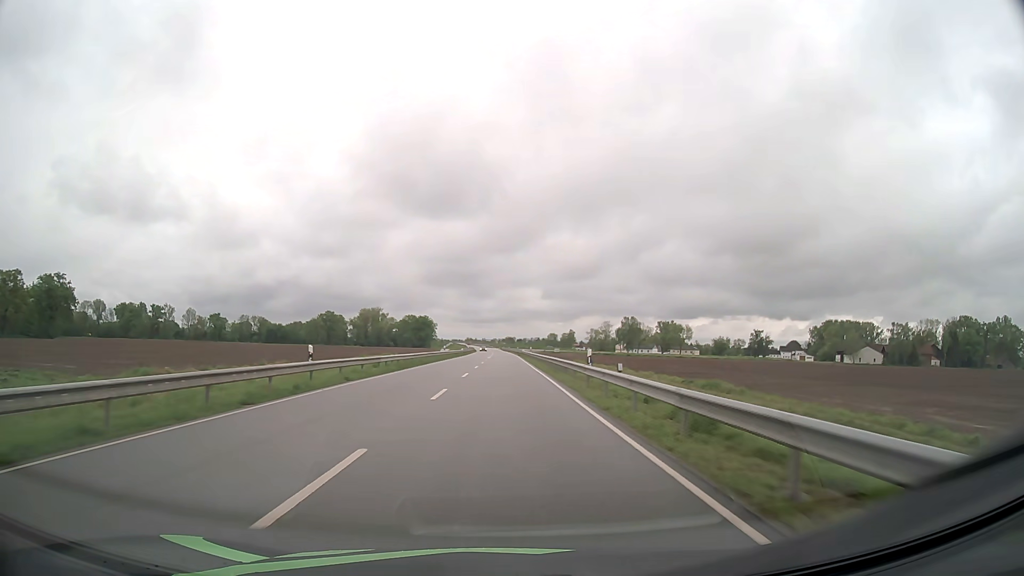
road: secondary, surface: asphalt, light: Day
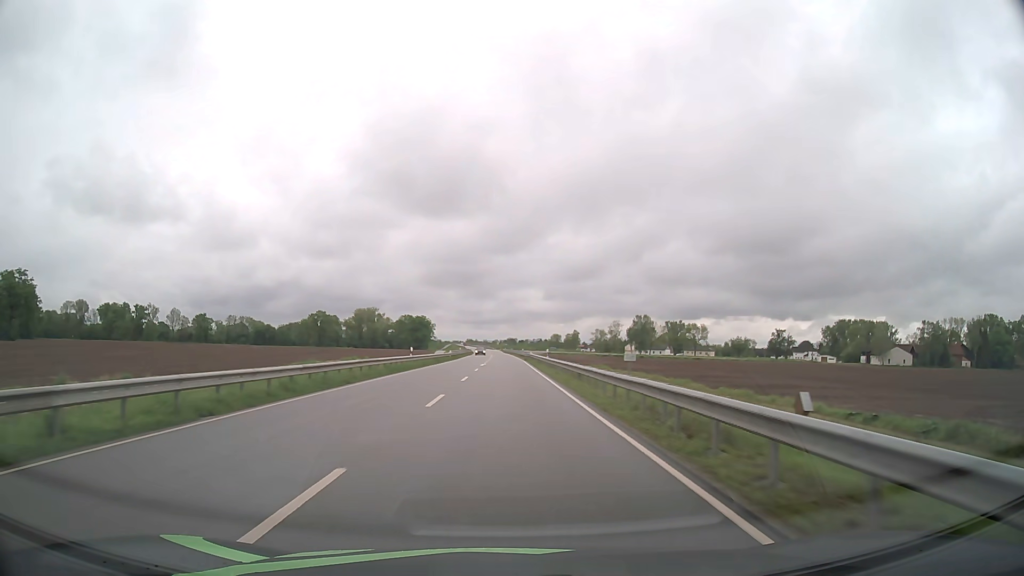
(0.0, +25.8) m; 0°
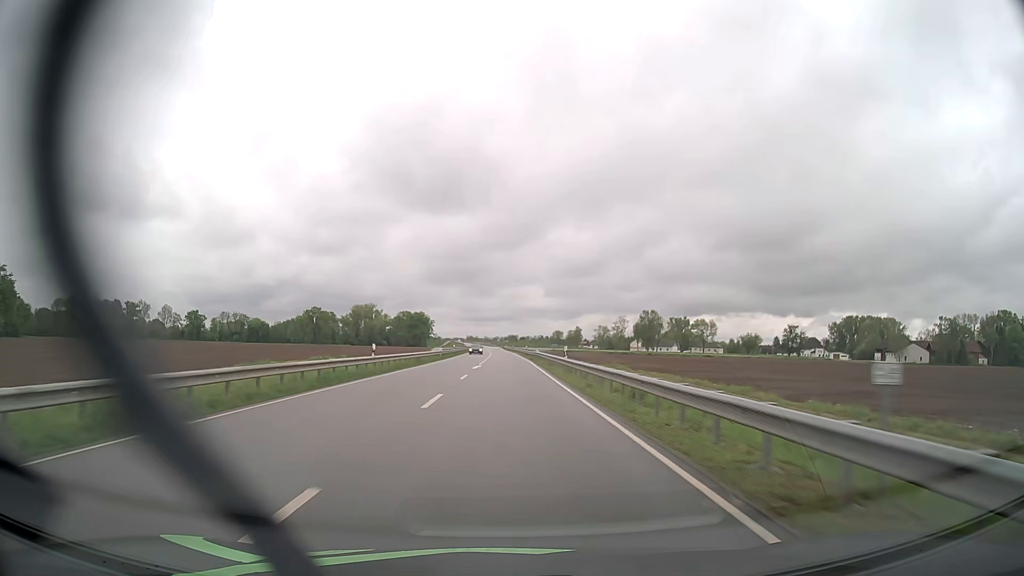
(0.0, +13.2) m; 0°
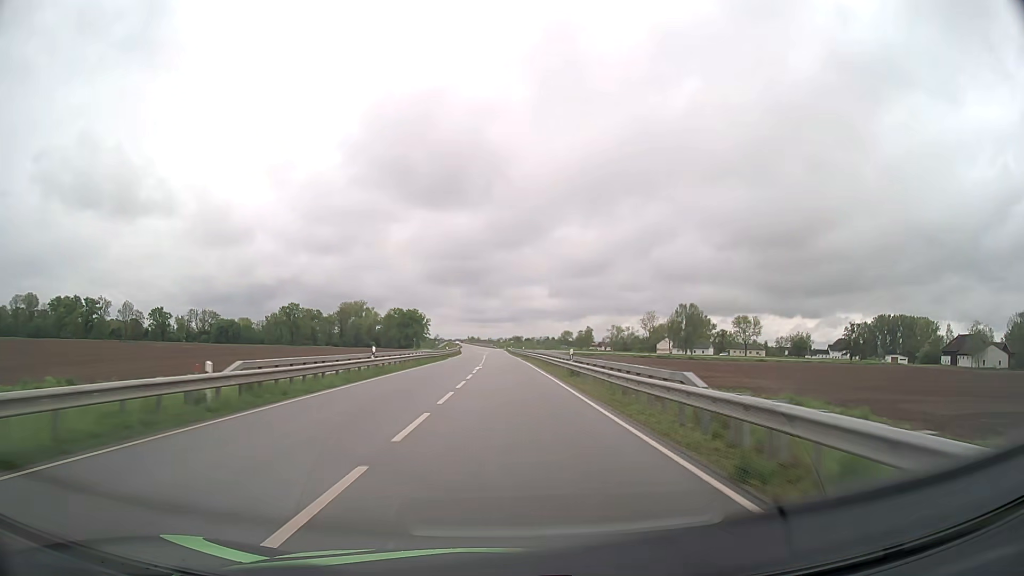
(-0.2, +53.4) m; 0°
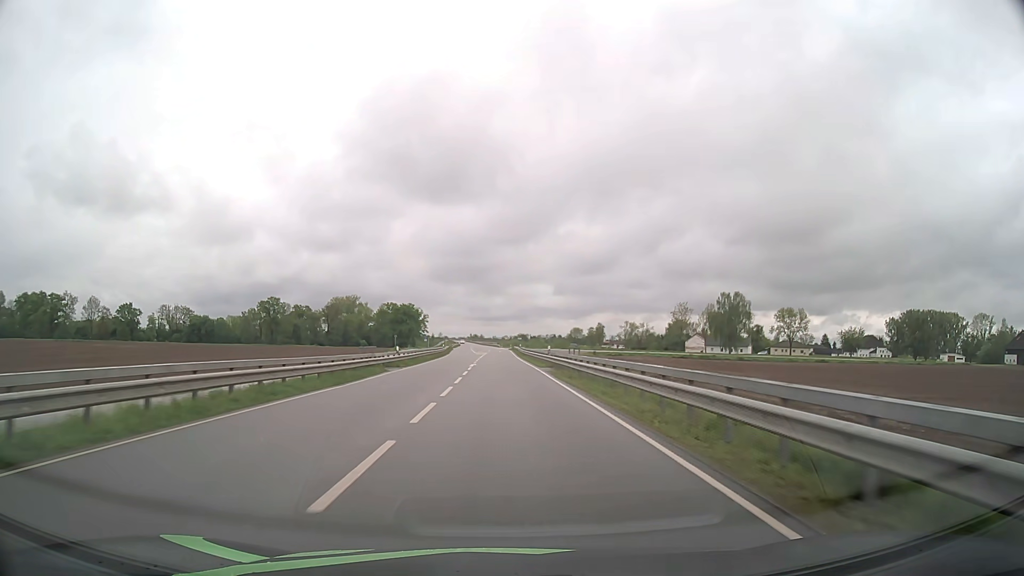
(-0.1, +40.4) m; 0°
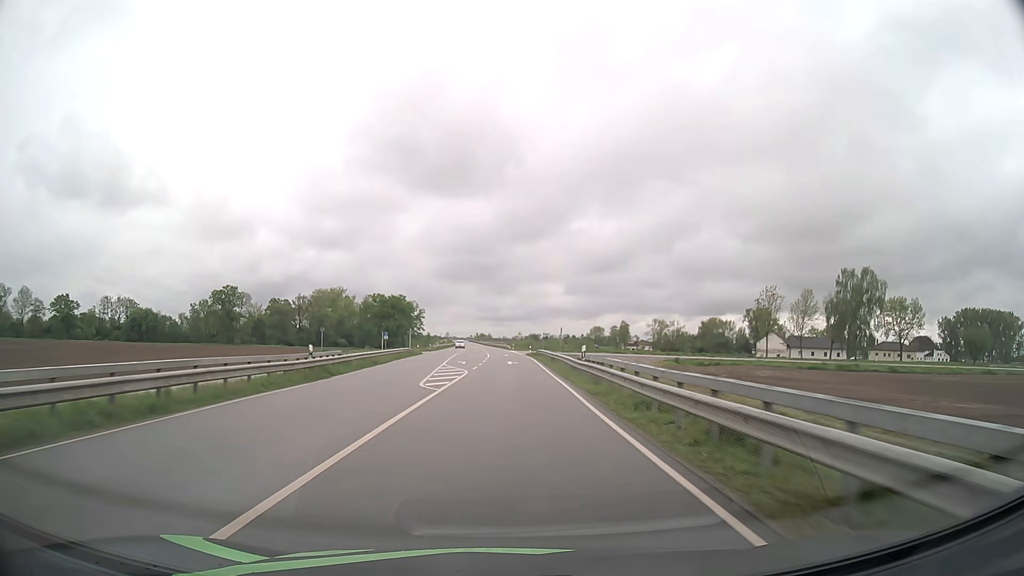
(-0.5, +66.4) m; -1°
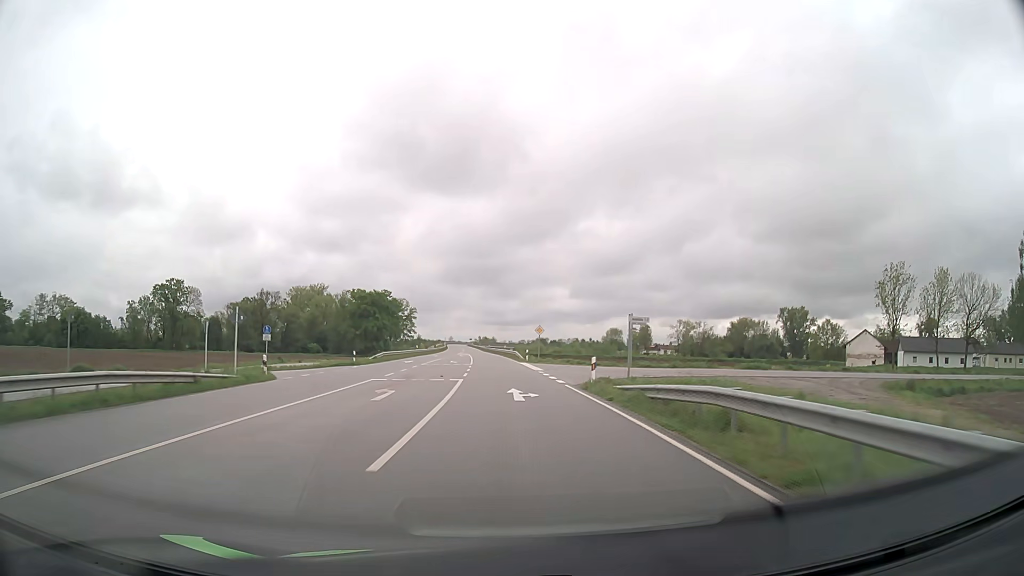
(0.0, +52.2) m; 0°
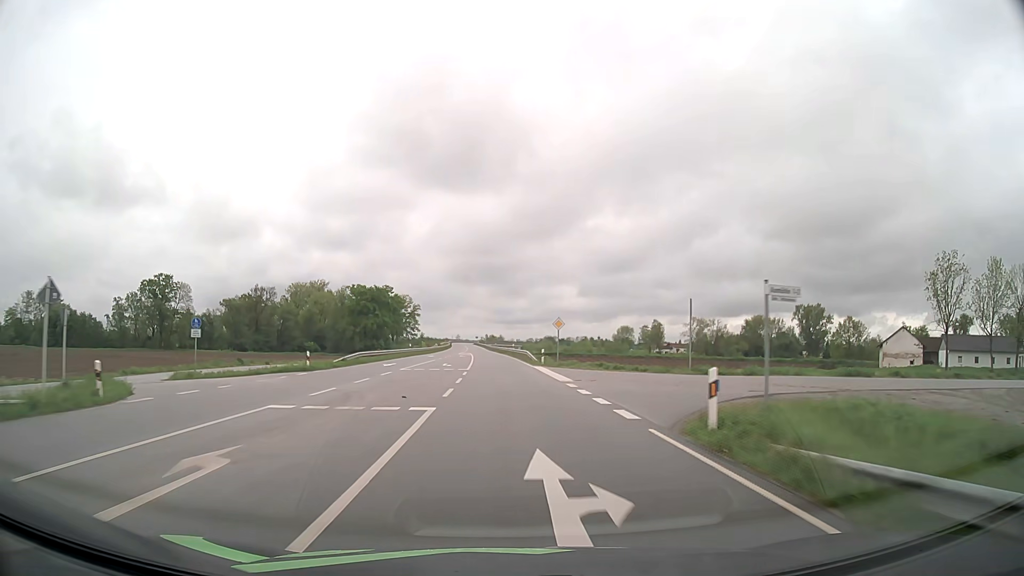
(-0.1, +13.0) m; -1°
(0, +10) (0, +20) (-1, +30) (-1, +40) (-1, +50) (-2, +60) (-2, +70) (-3, +80) (-3, +90) (-4, +100) m
